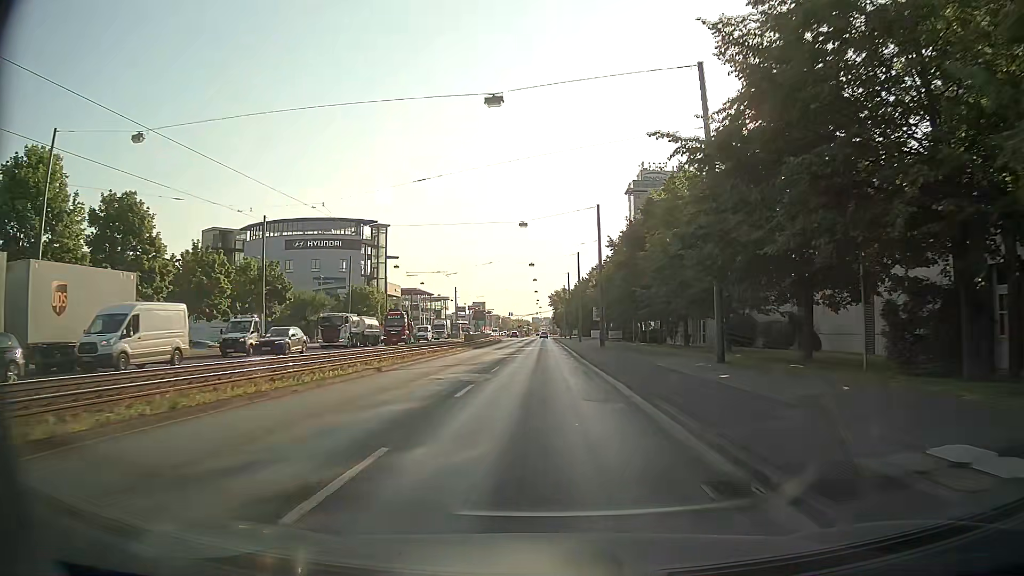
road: primary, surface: asphalt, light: Day
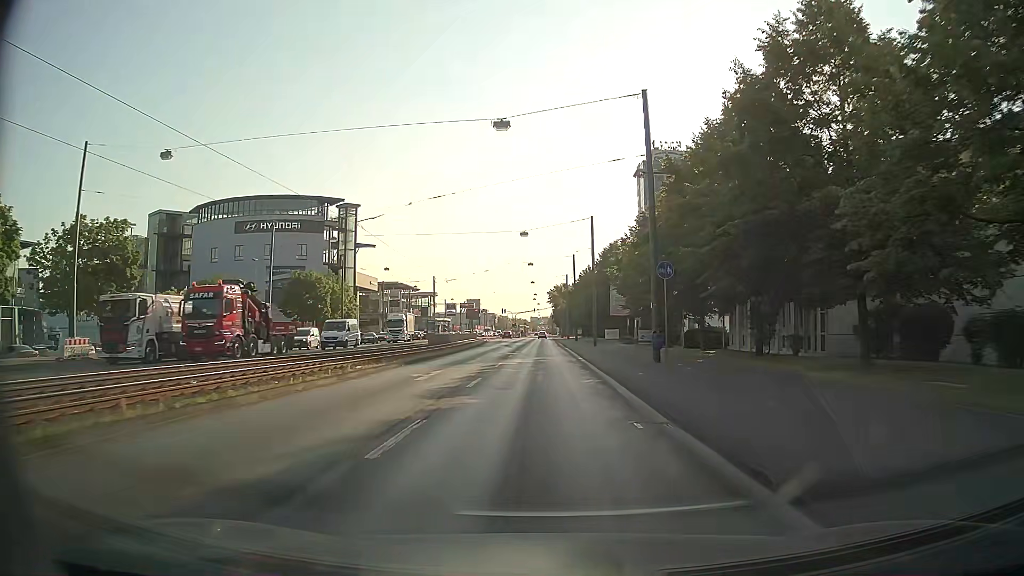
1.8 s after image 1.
(0.0, +24.8) m; 0°
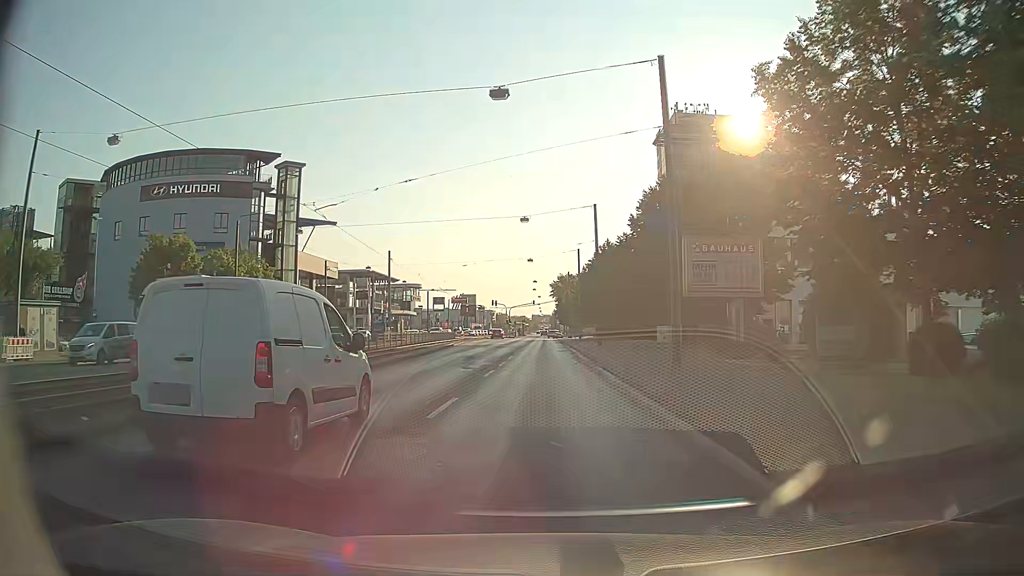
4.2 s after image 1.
(-0.1, +33.0) m; 0°
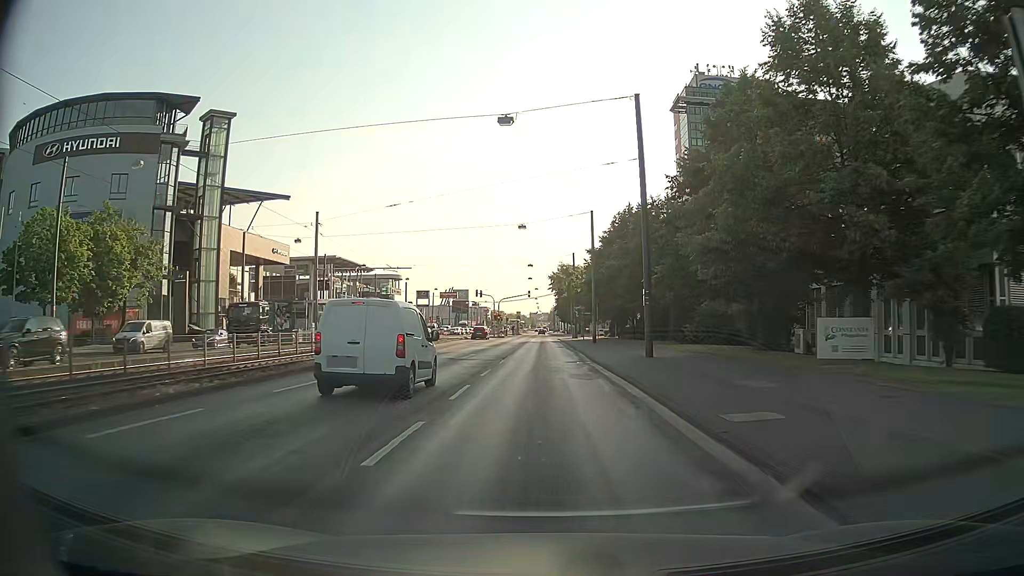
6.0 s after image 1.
(0.0, +24.7) m; 0°
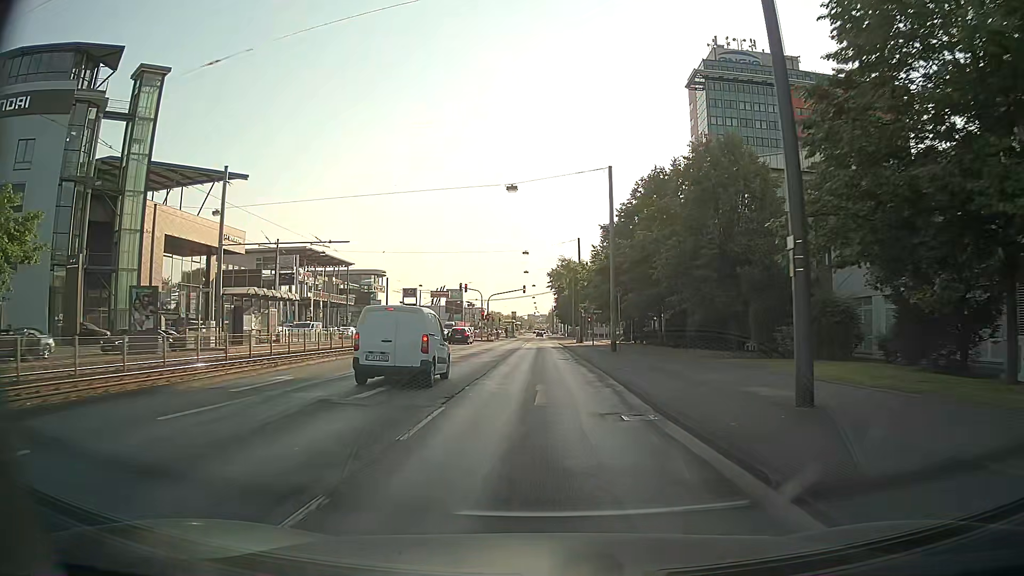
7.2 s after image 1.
(0.0, +16.2) m; 0°
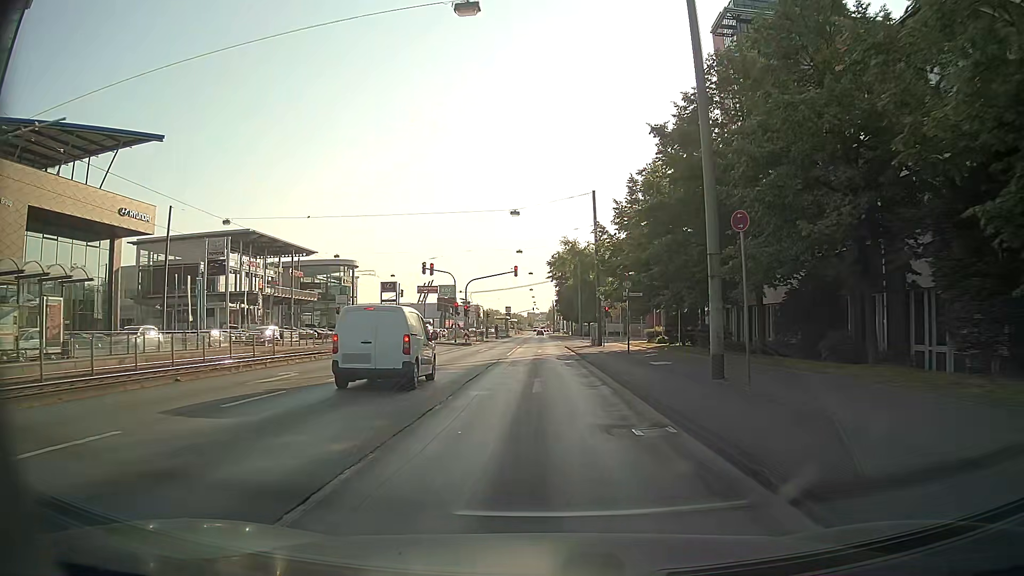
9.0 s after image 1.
(+0.1, +23.0) m; 0°
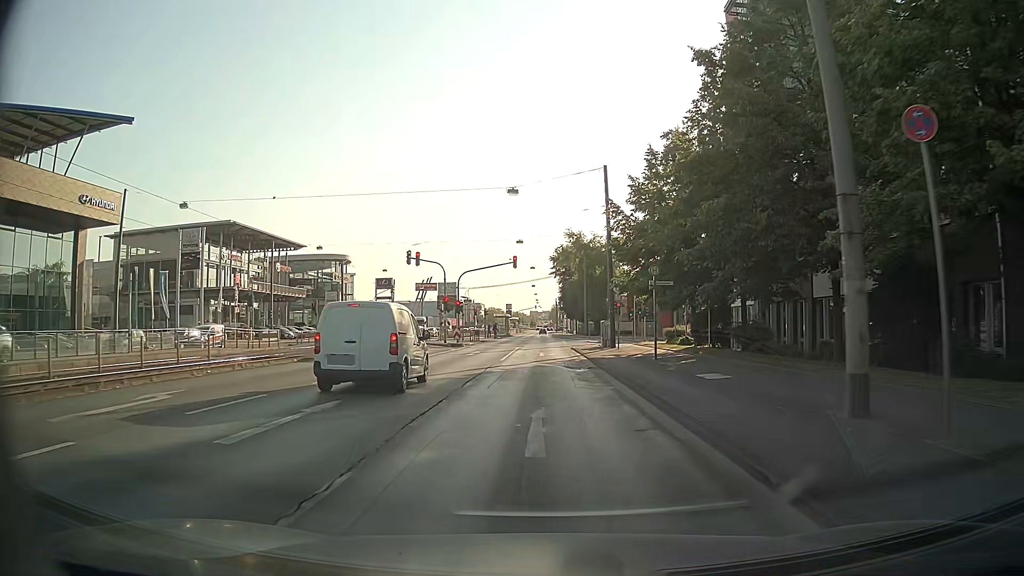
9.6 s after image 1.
(0.0, +7.1) m; 0°
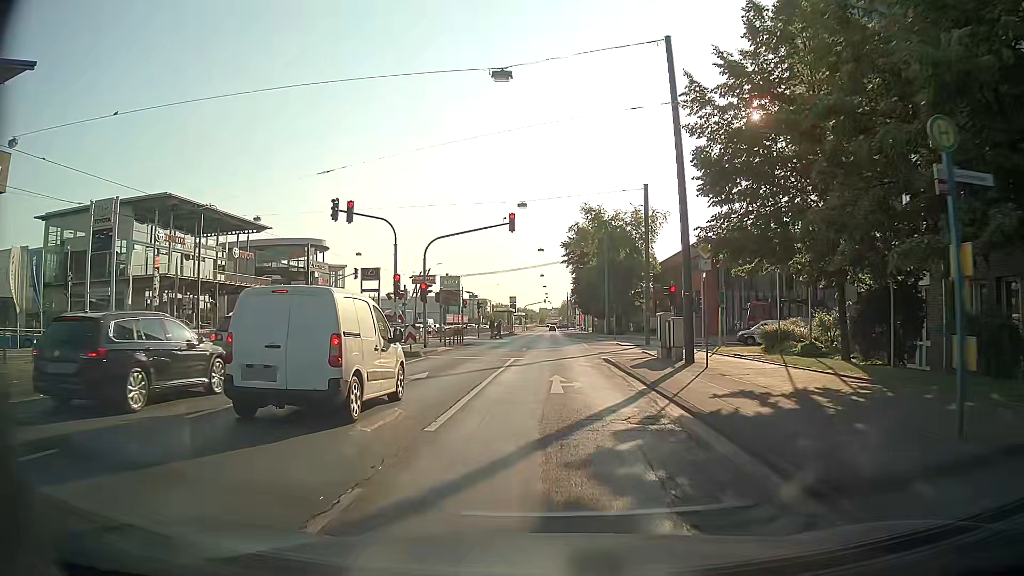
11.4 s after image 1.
(0.0, +18.4) m; 0°
(0, +10) (0, +20) (+1, +30) (+1, +40) (+1, +50) (+1, +60) (+1, +70) (+1, +80) (+1, +90) (+2, +100) m
